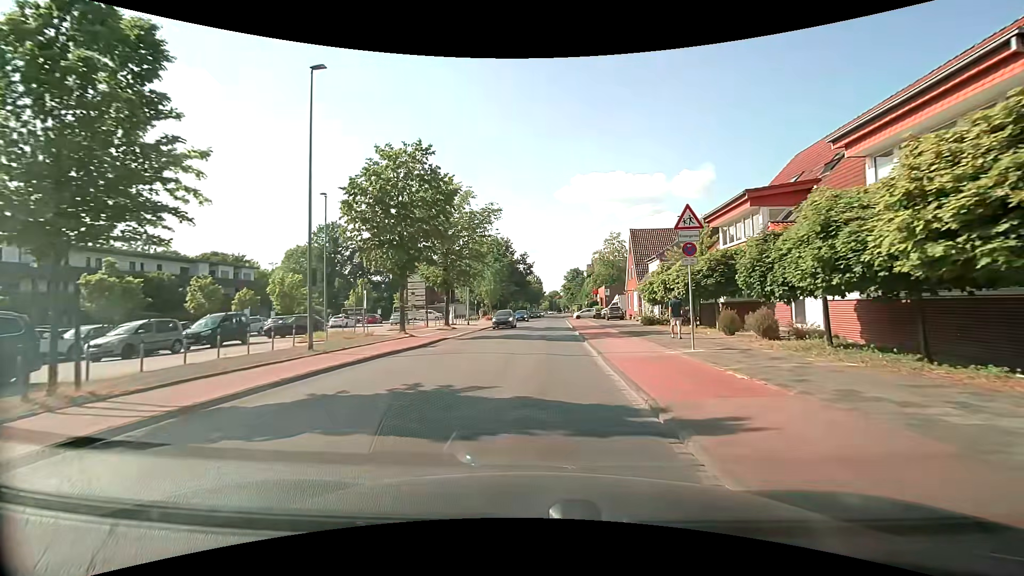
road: tertiary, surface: asphalt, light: Day
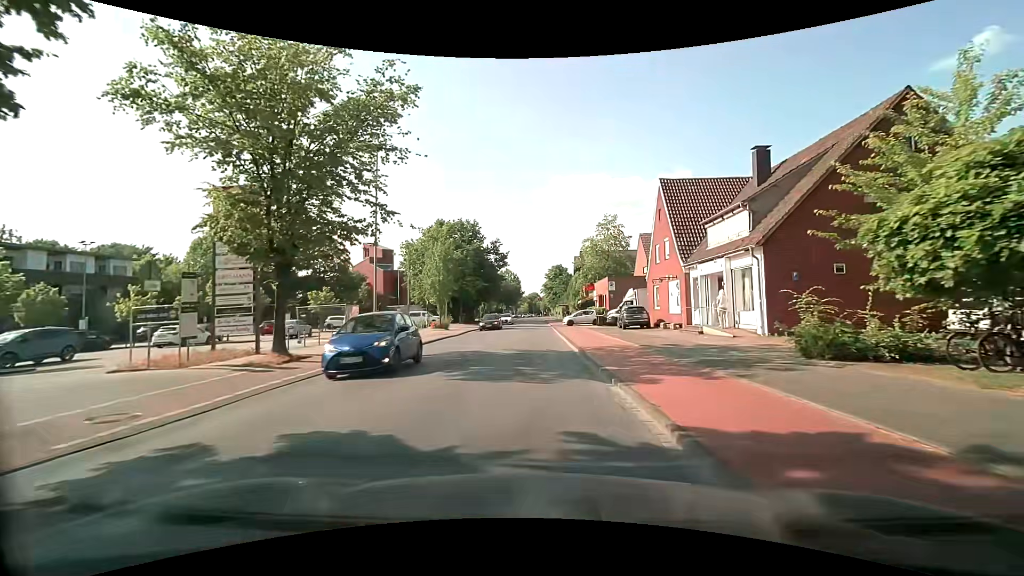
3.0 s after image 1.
(+0.4, +22.7) m; +2°
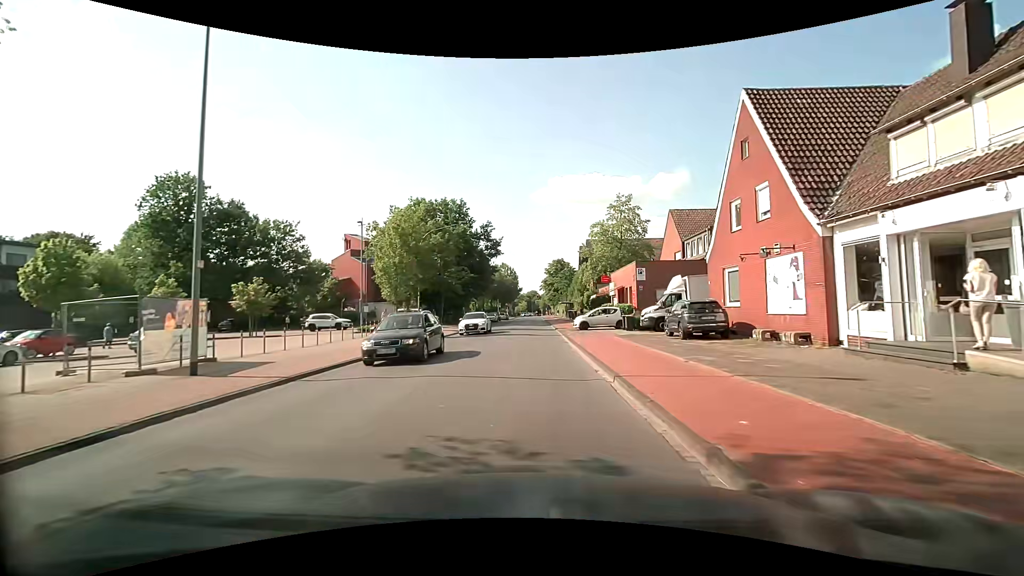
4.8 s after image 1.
(-0.2, +13.8) m; -1°
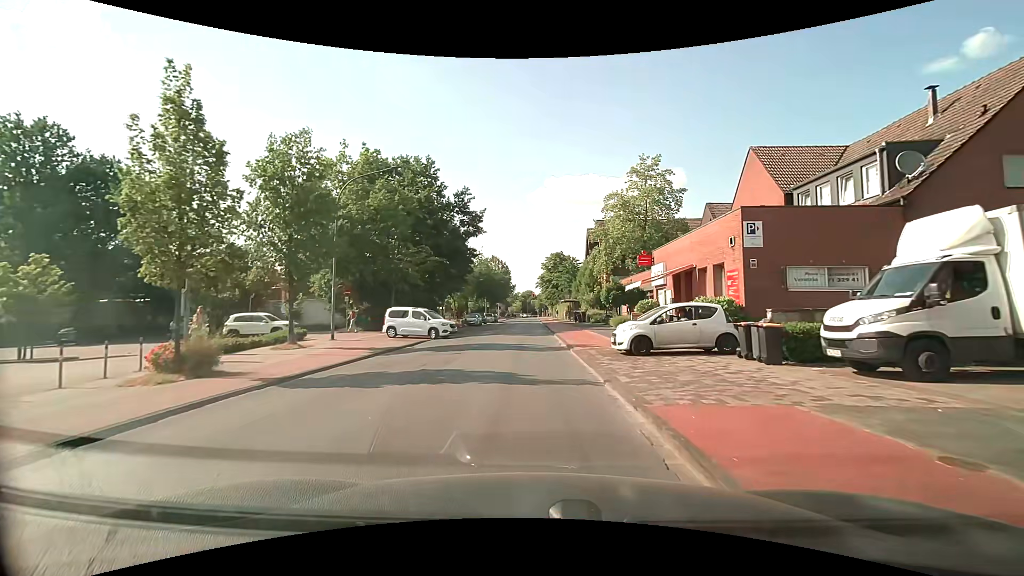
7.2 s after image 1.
(+0.2, +18.7) m; +1°
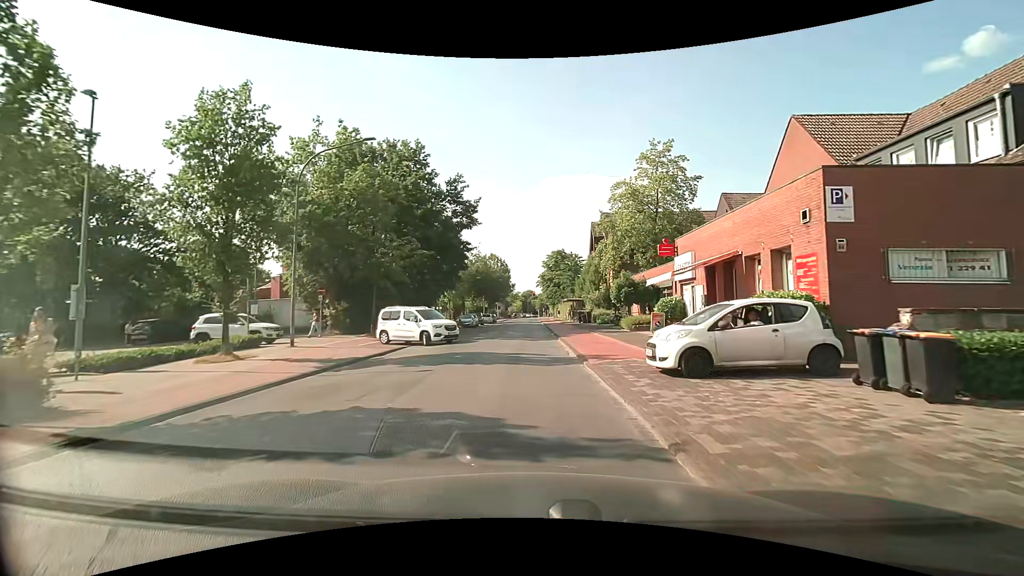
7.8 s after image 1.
(0.0, +4.6) m; 0°
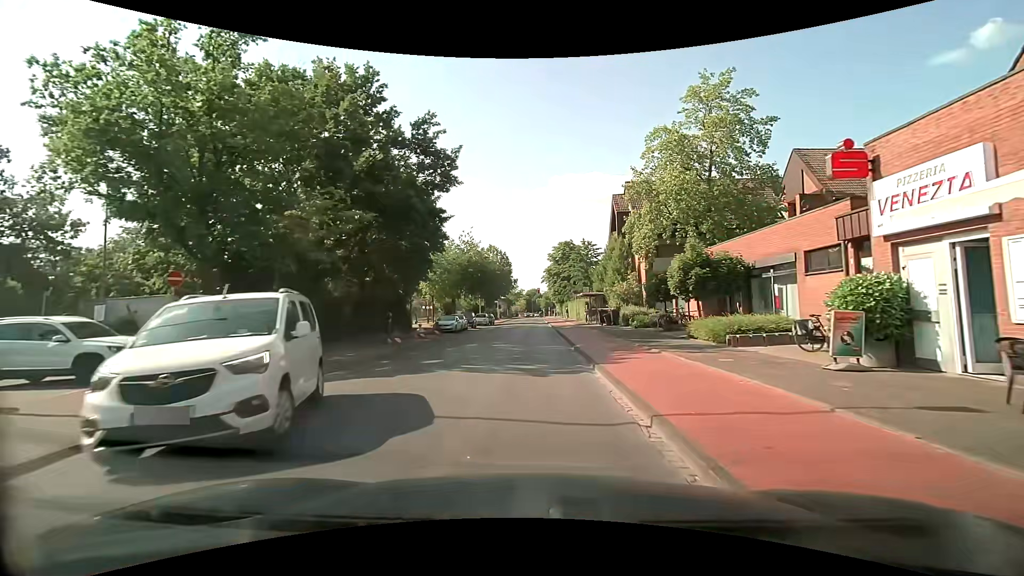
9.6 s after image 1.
(-0.1, +13.8) m; +1°
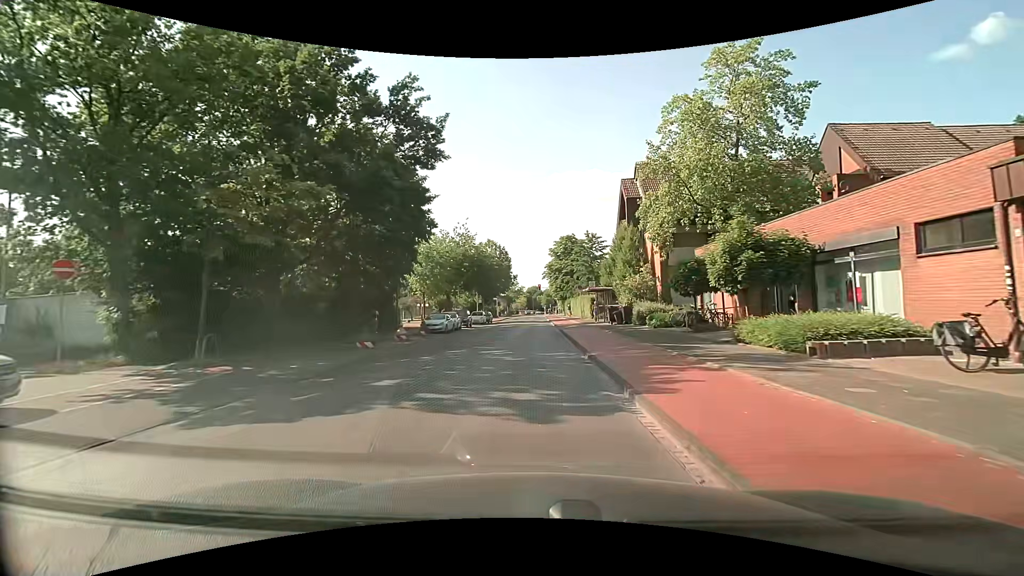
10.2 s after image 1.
(-0.1, +4.6) m; -2°
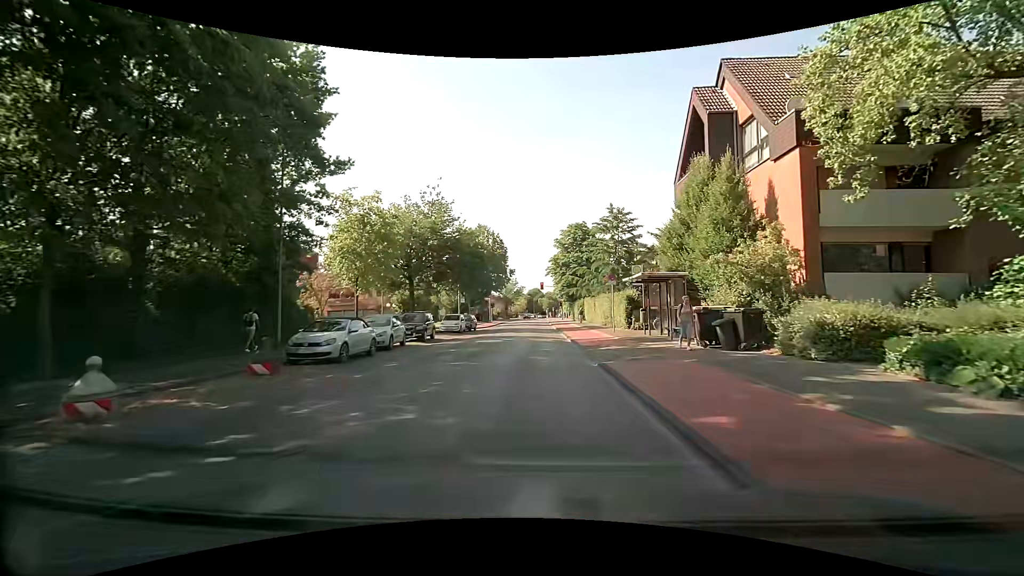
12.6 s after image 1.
(-0.1, +18.5) m; +1°
(0, +10) (0, +20) (0, +30) (0, +40) (-1, +50) (-1, +60) (-1, +70) (-1, +80) (-1, +90) (-1, +100) m
